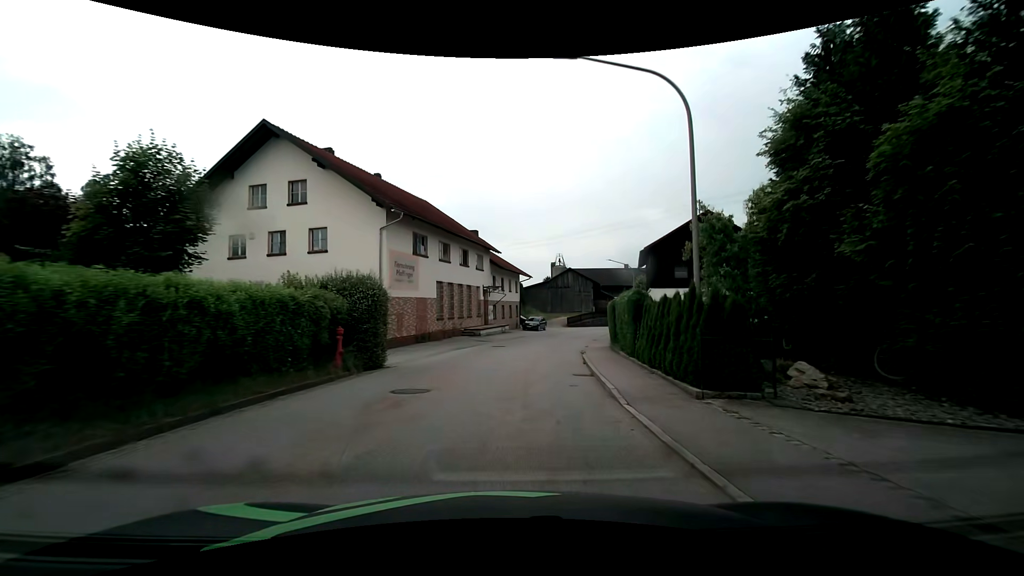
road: tertiary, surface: asphalt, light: Day
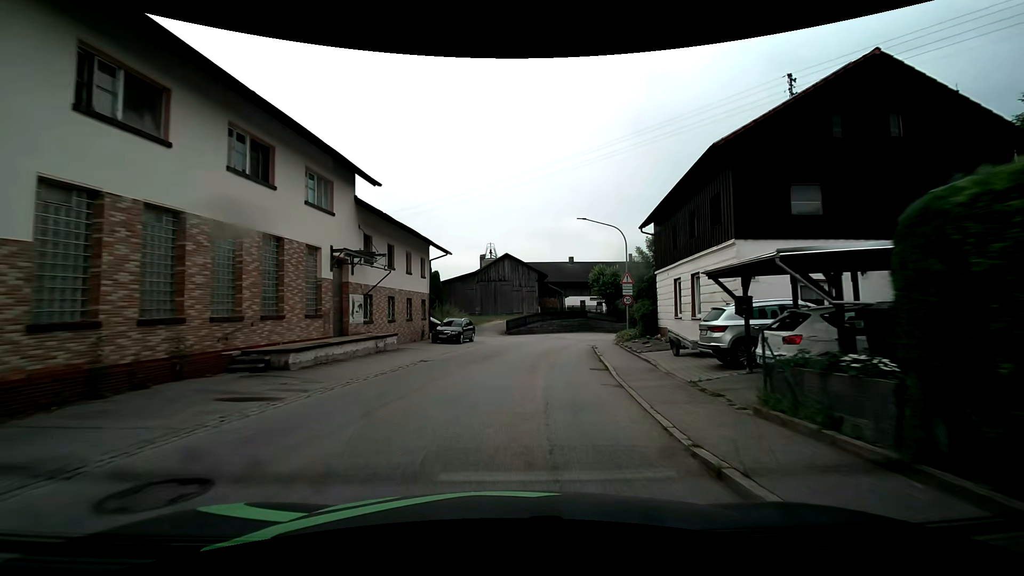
(+1.5, +23.6) m; +8°
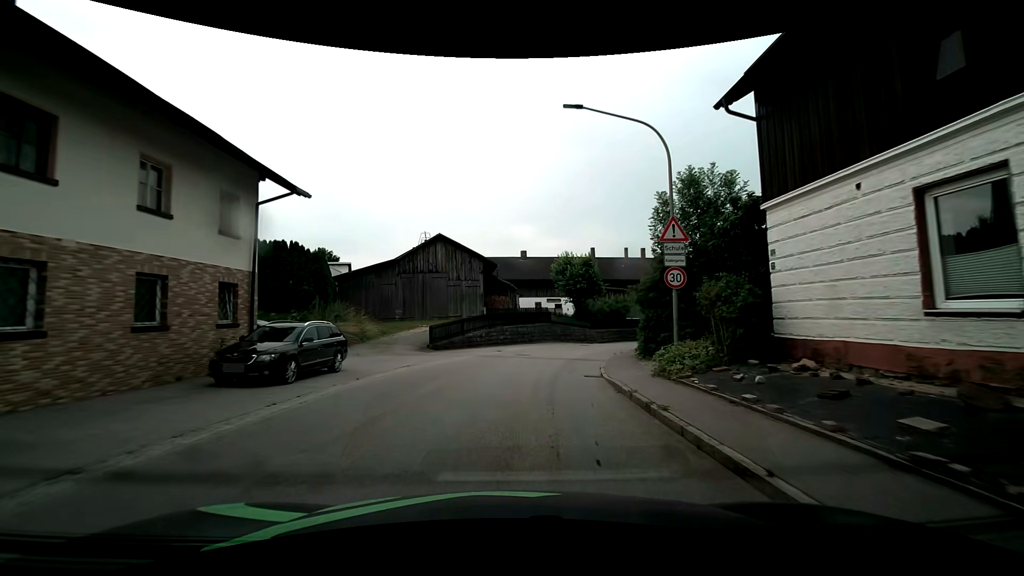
(+1.0, +16.9) m; +6°
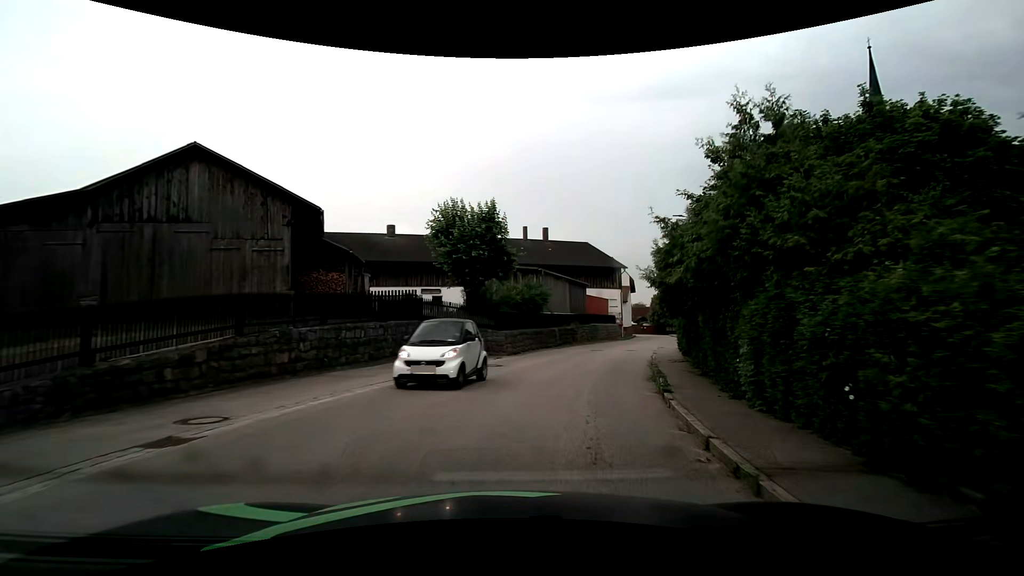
(+1.5, +20.2) m; +13°
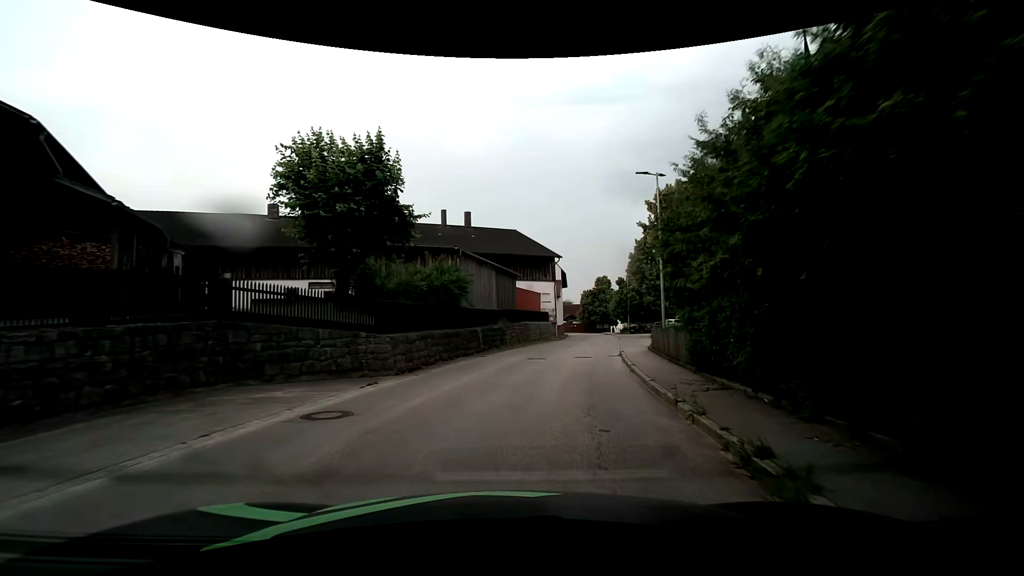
(+0.8, +9.5) m; +8°
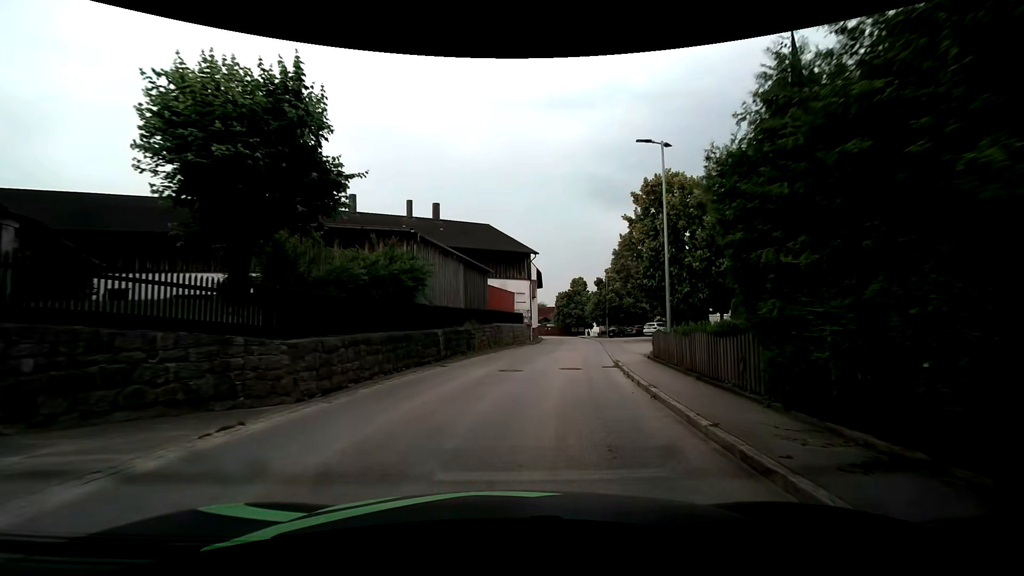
(+0.2, +4.9) m; +3°
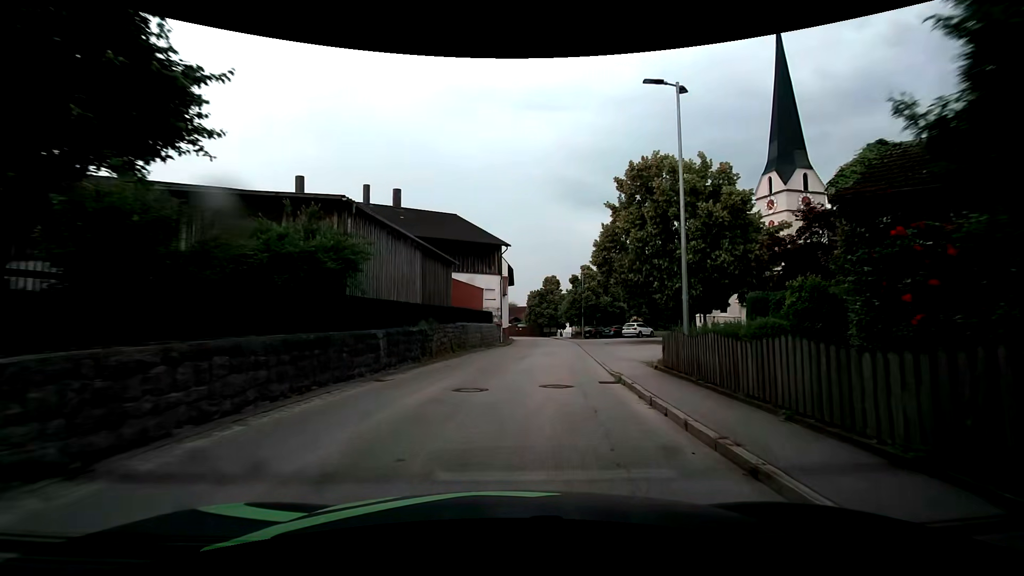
(+0.1, +5.1) m; +3°
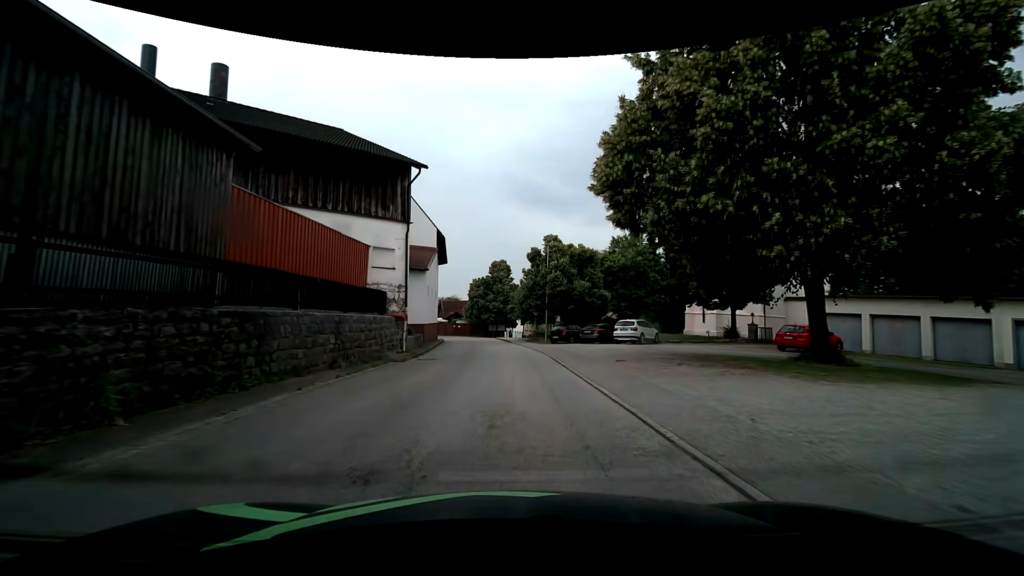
(+1.7, +21.4) m; +6°
(0, +10) (0, +20) (0, +30) (-1, +40) (-1, +50) (-3, +60) (-8, +68) (-16, +74) (-26, +77) (-35, +79) m
